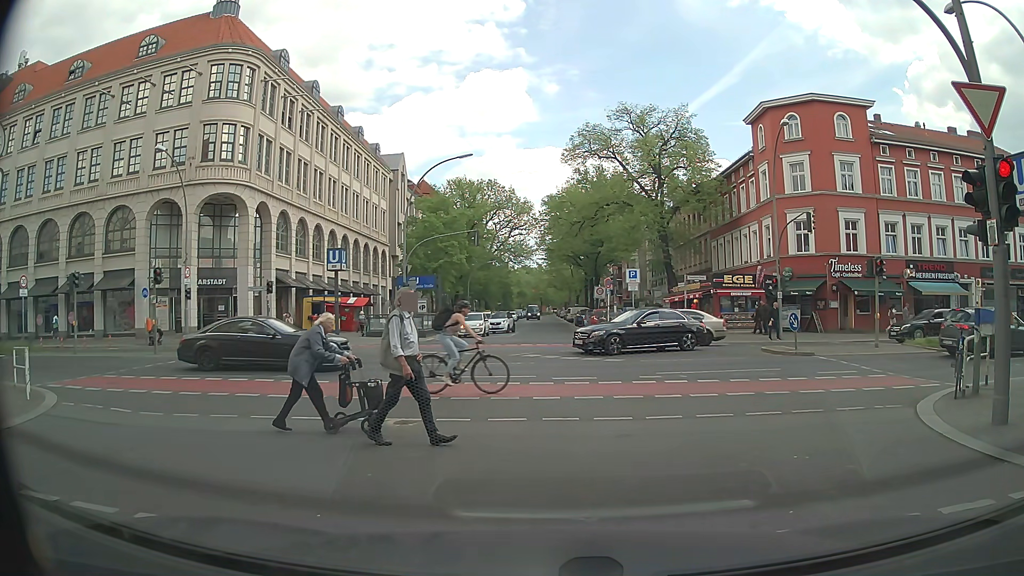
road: residential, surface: asphalt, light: Day
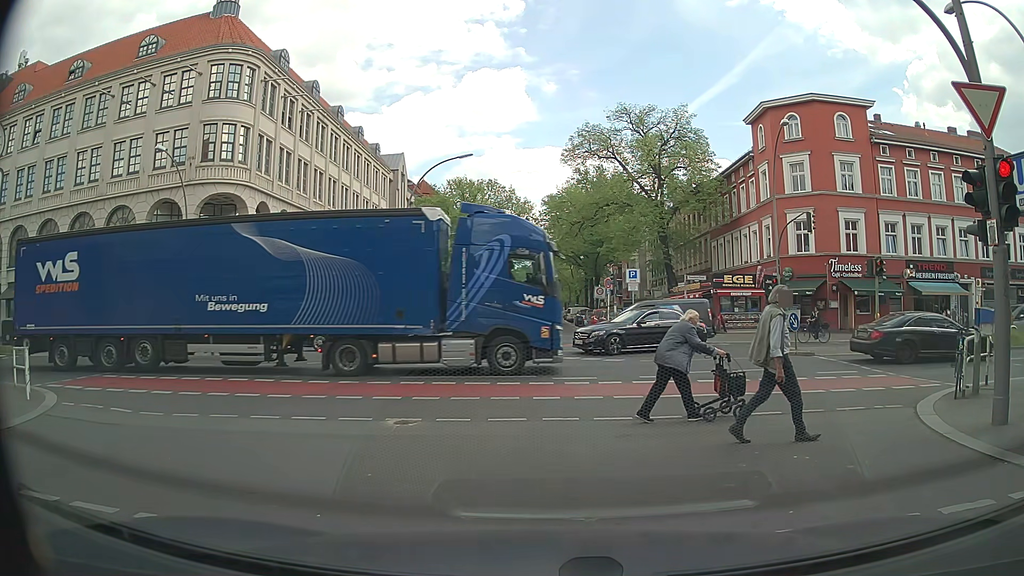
(0.0, 0.0) m; 0°
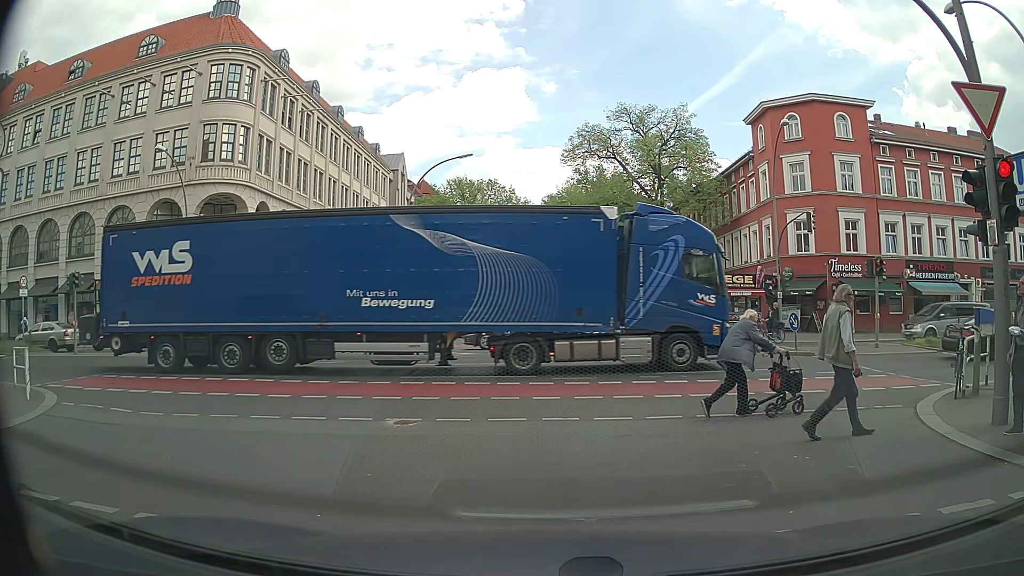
(0.0, 0.0) m; 0°
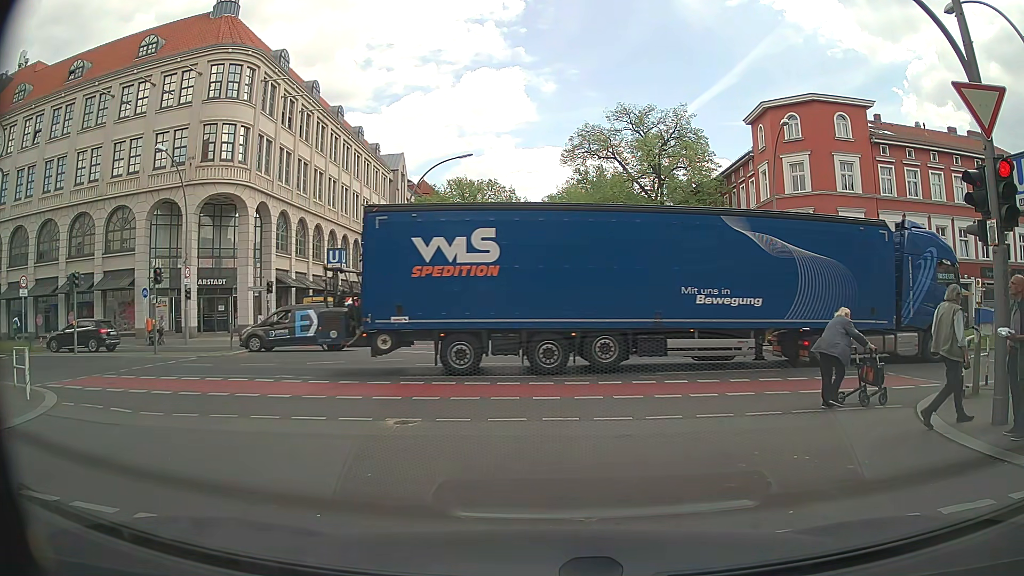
(0.0, 0.0) m; 0°
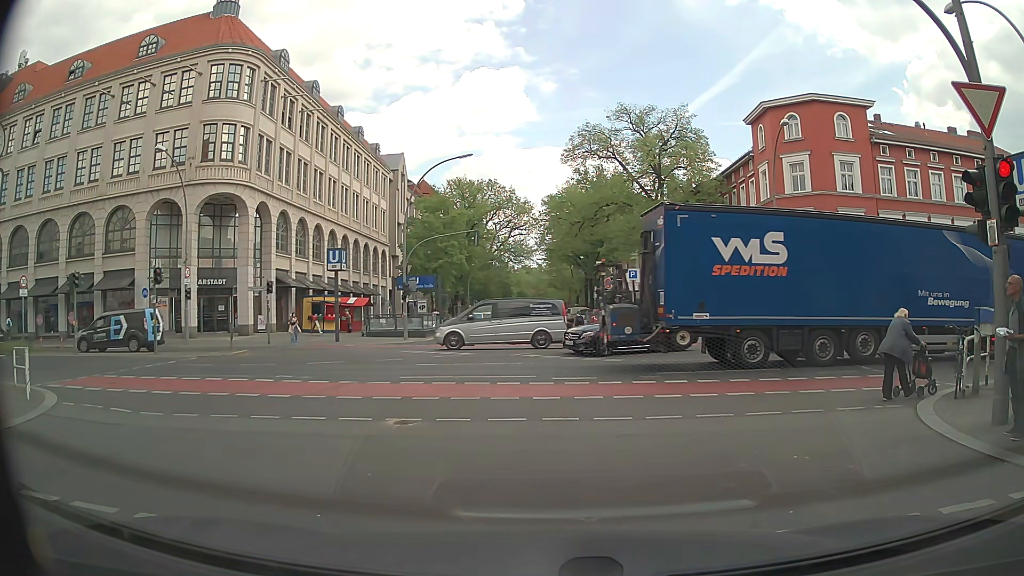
(0.0, 0.0) m; 0°
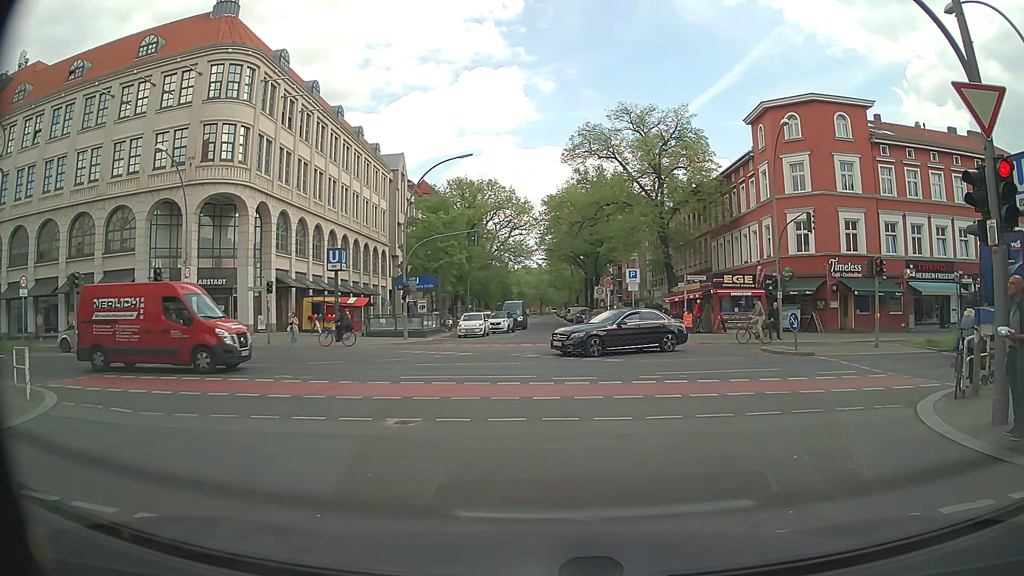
(0.0, 0.0) m; 0°
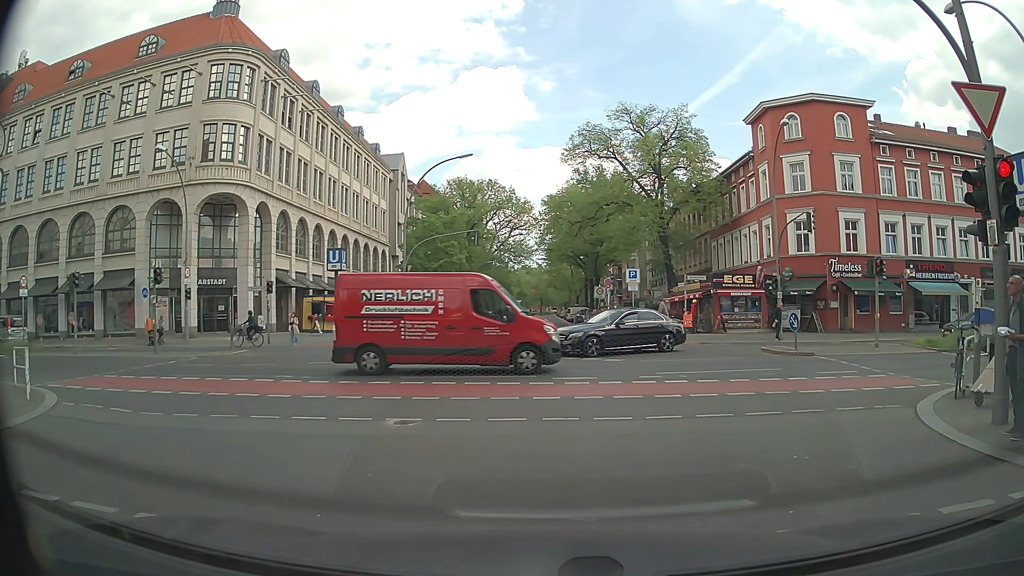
(0.0, 0.0) m; 0°
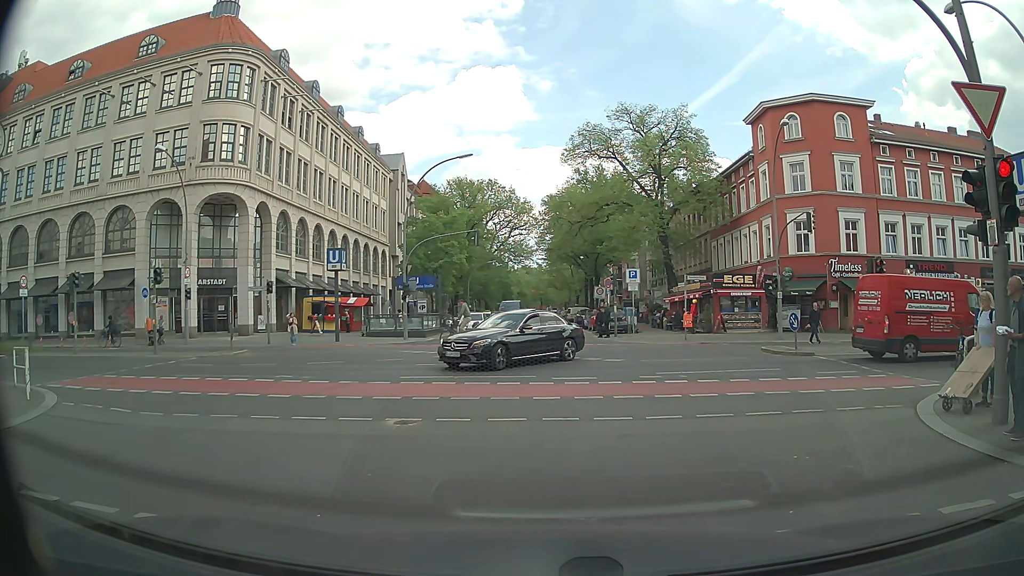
(0.0, 0.0) m; 0°
(0, +10) (-1, +20) (-1, +30) (-1, +40) (-2, +50) (-2, +60) (-2, +70) (-2, +80) (-3, +90) (-3, +100) m
